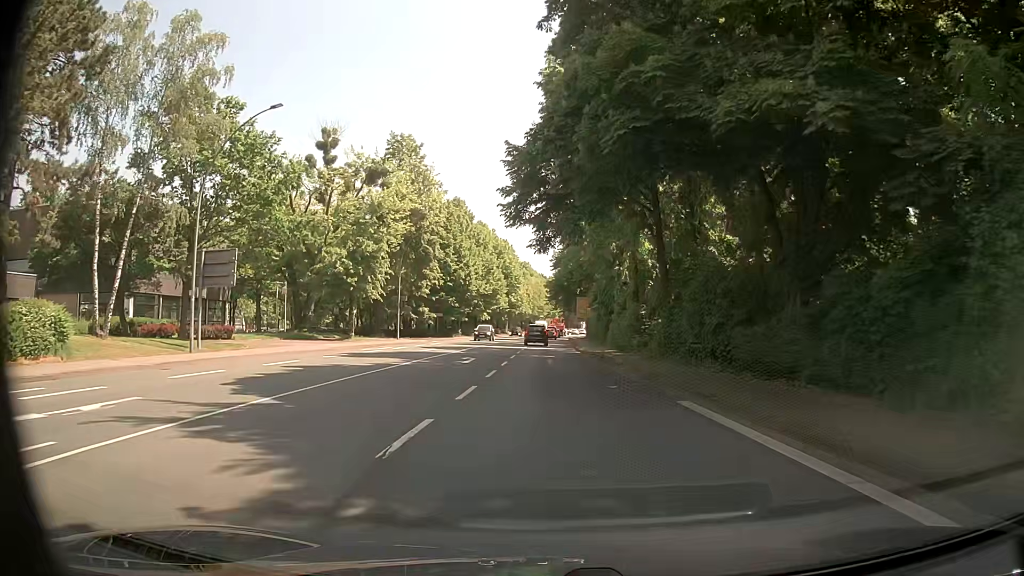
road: primary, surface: asphalt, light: Day
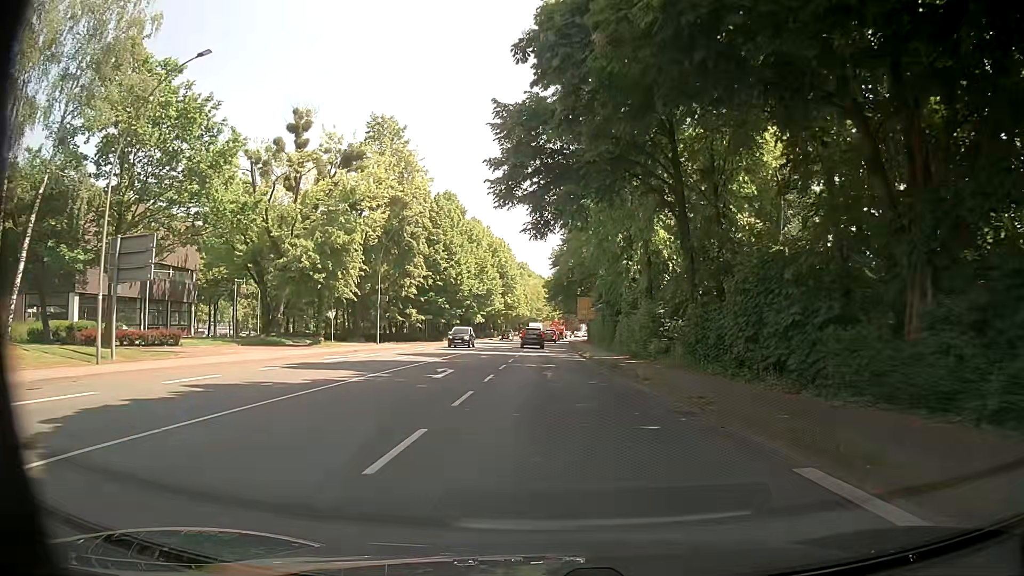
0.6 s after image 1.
(0.0, +6.4) m; -1°
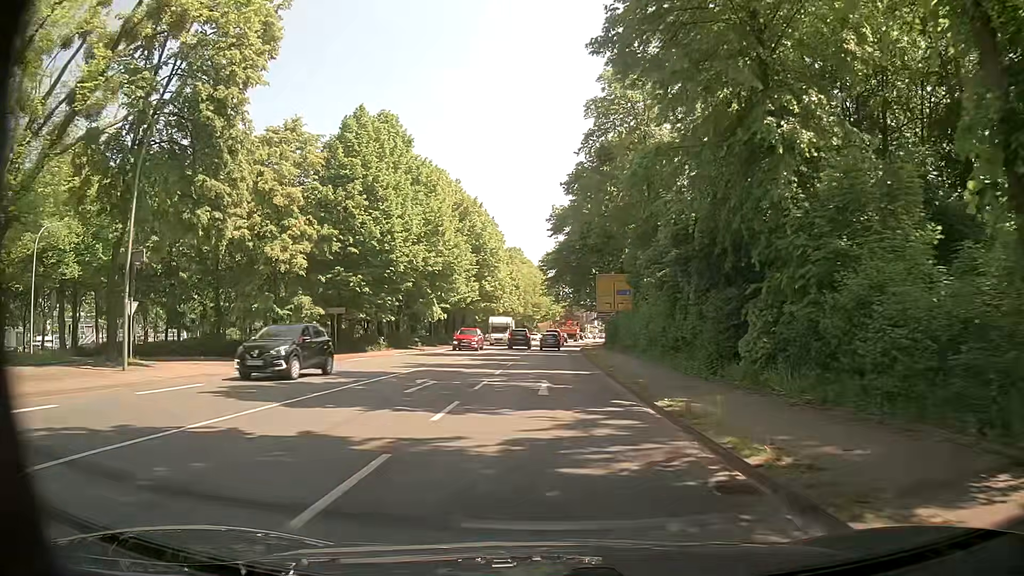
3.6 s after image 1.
(+0.4, +32.0) m; +1°
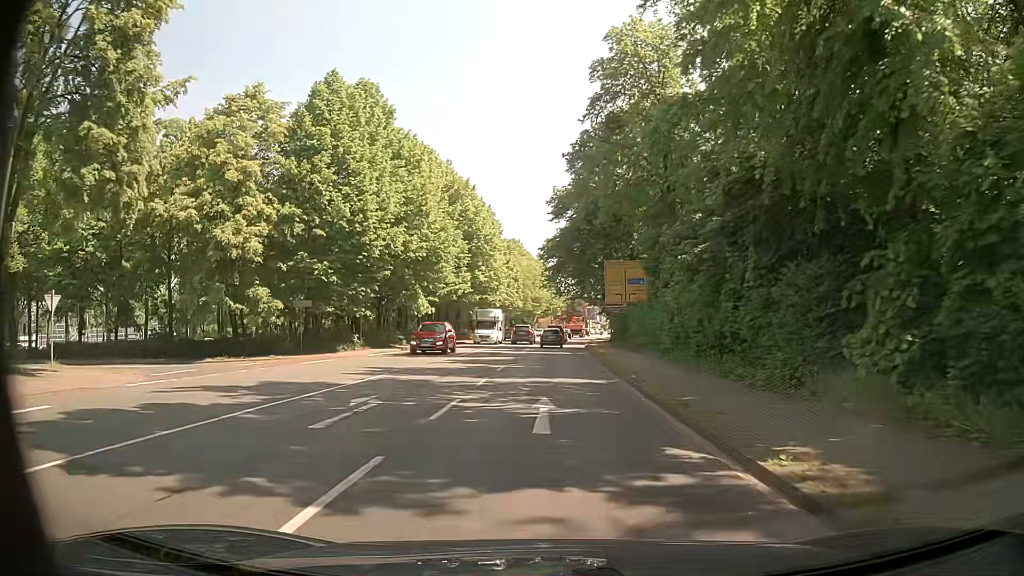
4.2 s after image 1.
(0.0, +6.3) m; 0°
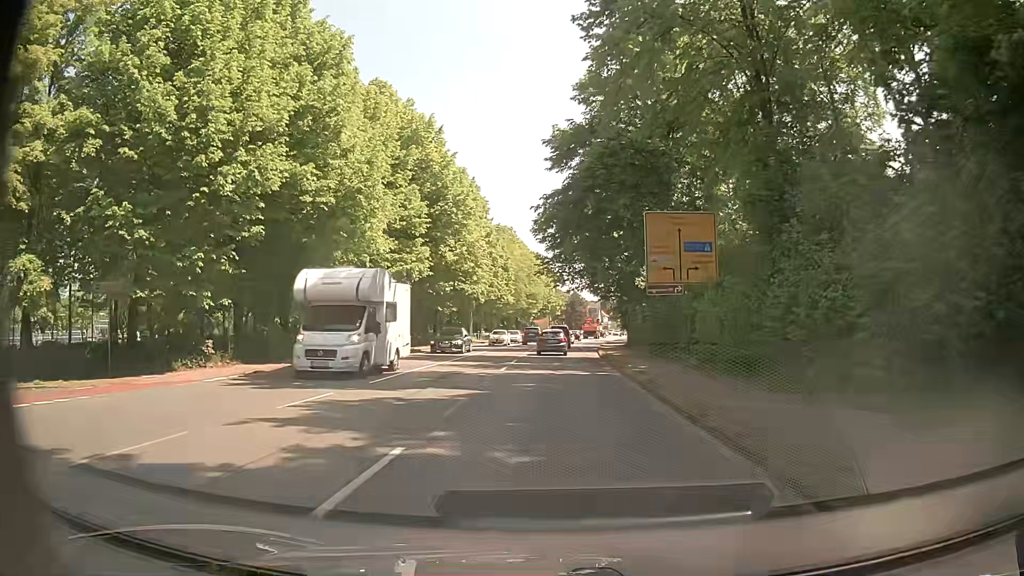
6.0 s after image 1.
(-0.1, +17.2) m; -1°
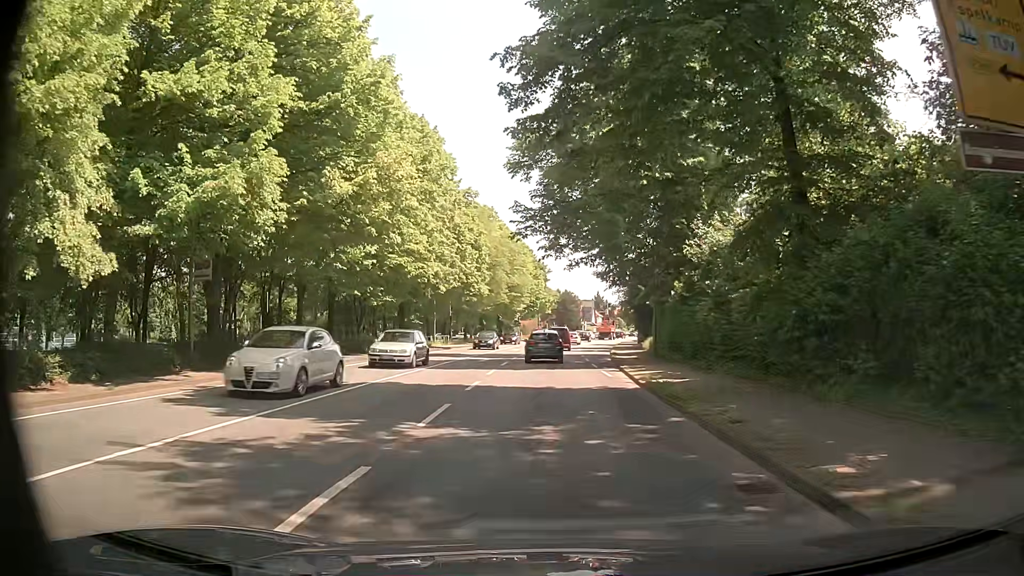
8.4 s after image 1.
(+0.5, +18.8) m; +3°
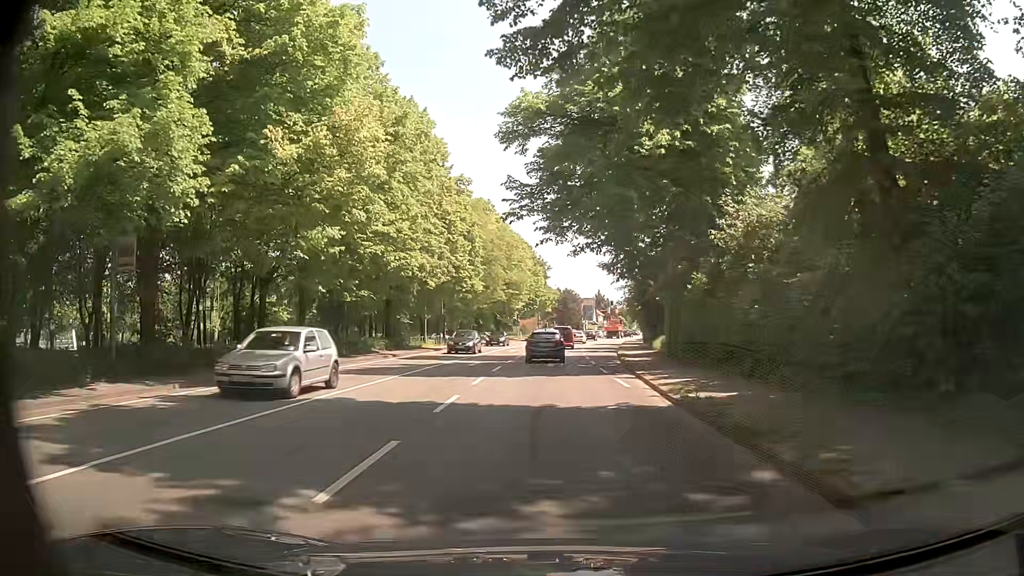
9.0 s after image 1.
(-0.1, +4.5) m; 0°
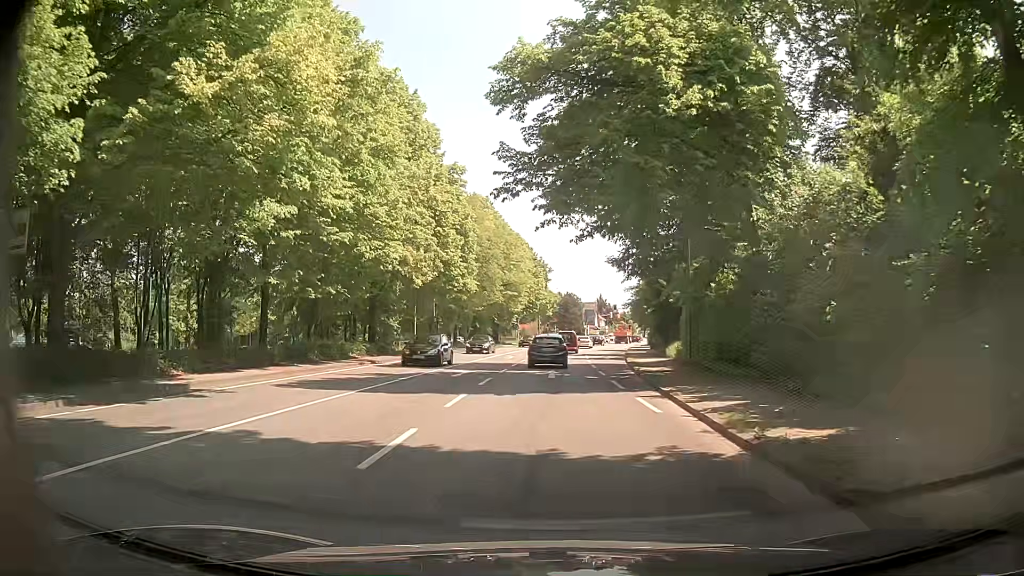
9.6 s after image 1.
(0.0, +4.7) m; 0°
(0, +10) (0, +20) (0, +30) (0, +40) (0, +50) (+1, +60) (+1, +70) (+2, +80) (+4, +90) (+5, +100) m
